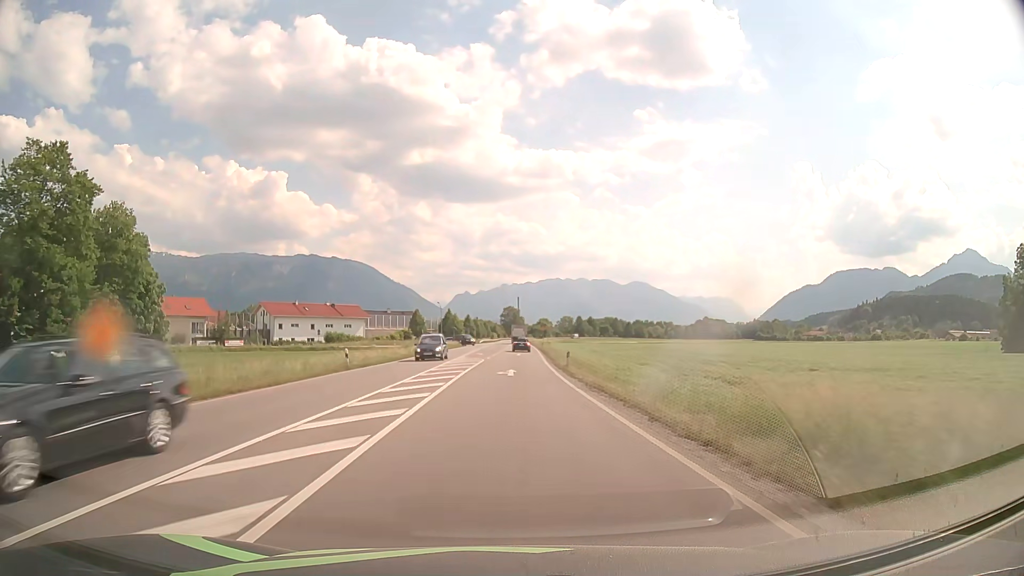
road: primary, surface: asphalt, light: Day
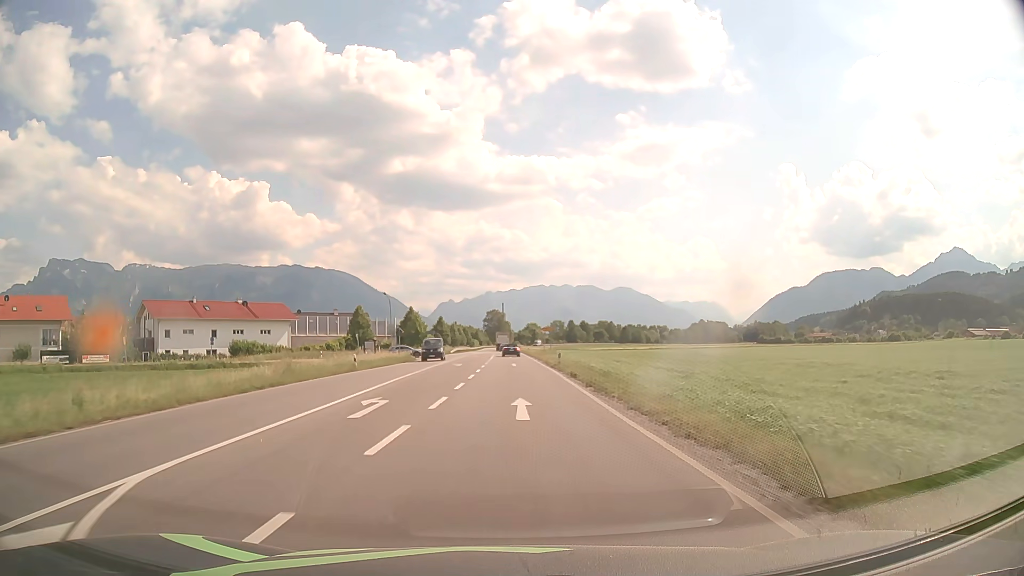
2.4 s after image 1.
(+0.4, +42.9) m; +1°
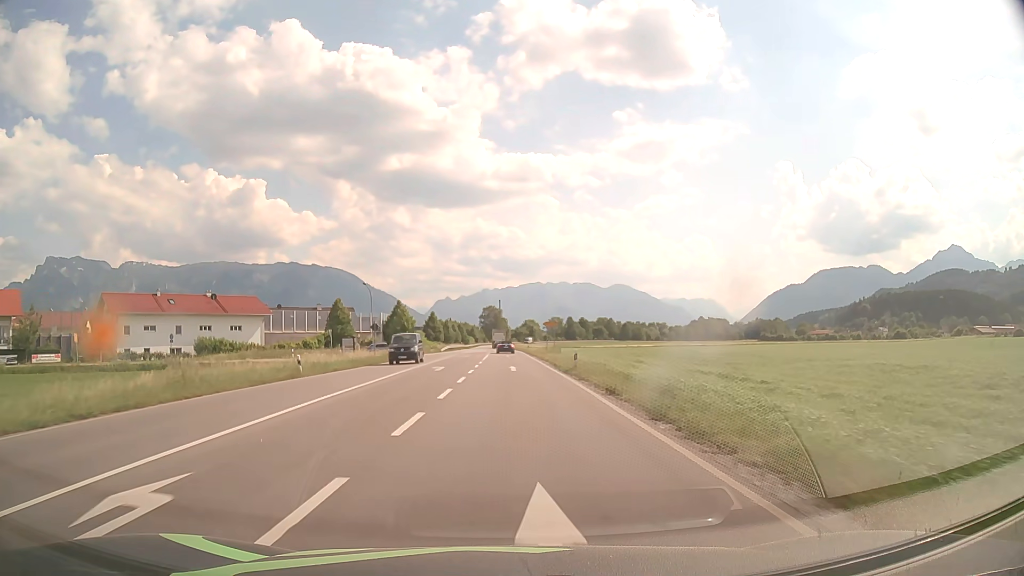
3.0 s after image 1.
(0.0, +10.7) m; 0°
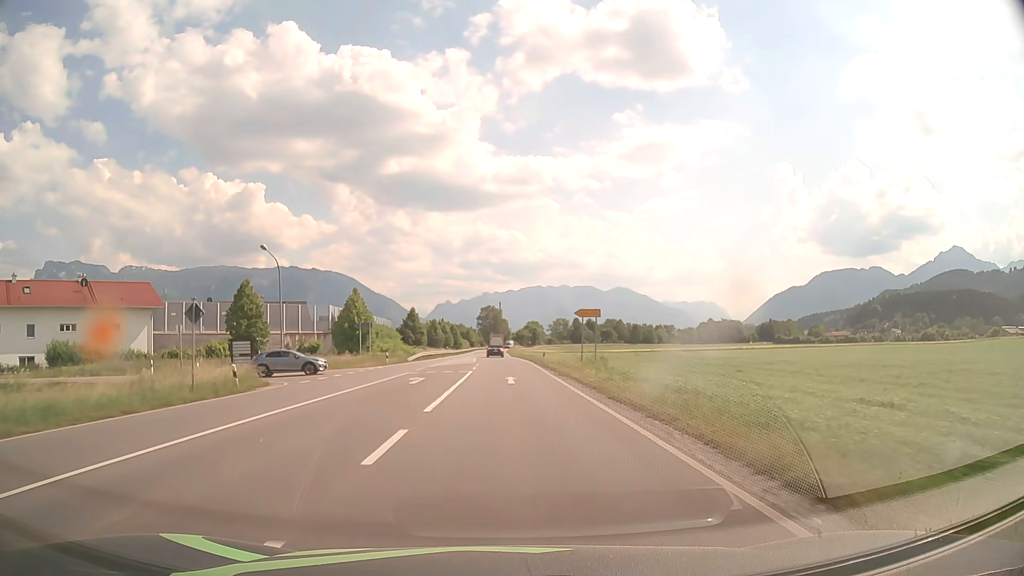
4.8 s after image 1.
(0.0, +32.1) m; 0°
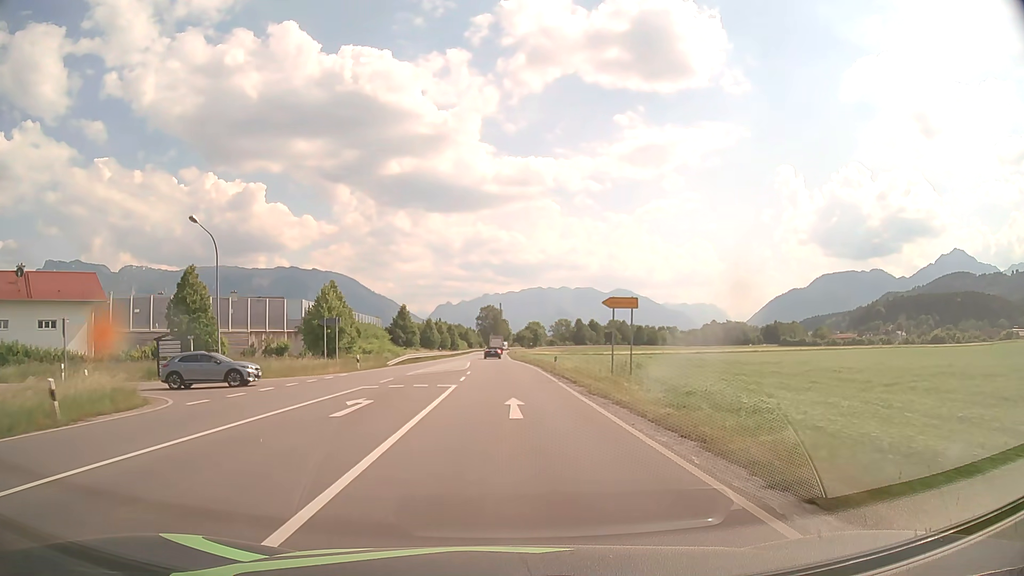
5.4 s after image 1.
(0.0, +10.7) m; 0°
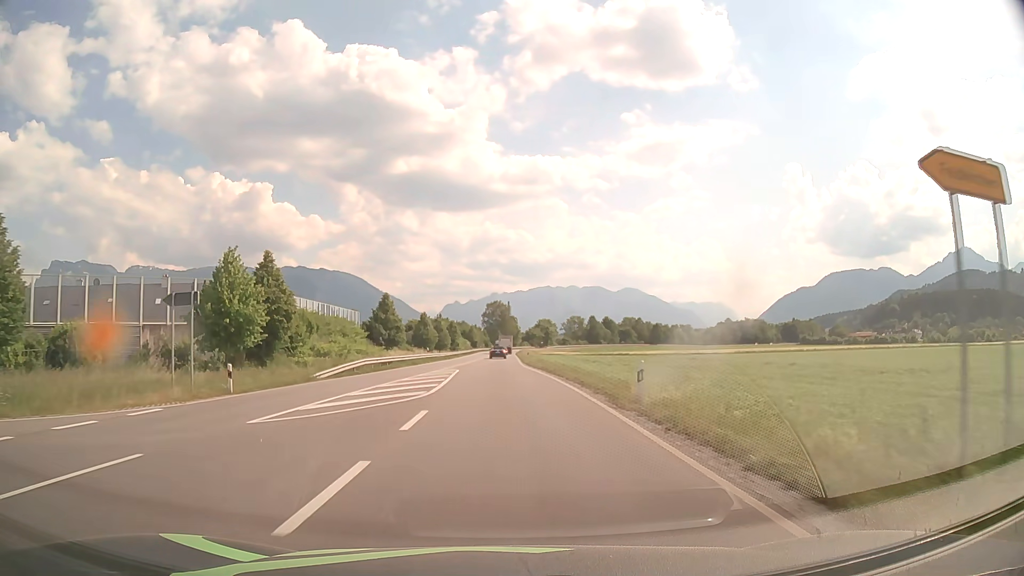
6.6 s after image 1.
(-0.1, +21.5) m; -1°
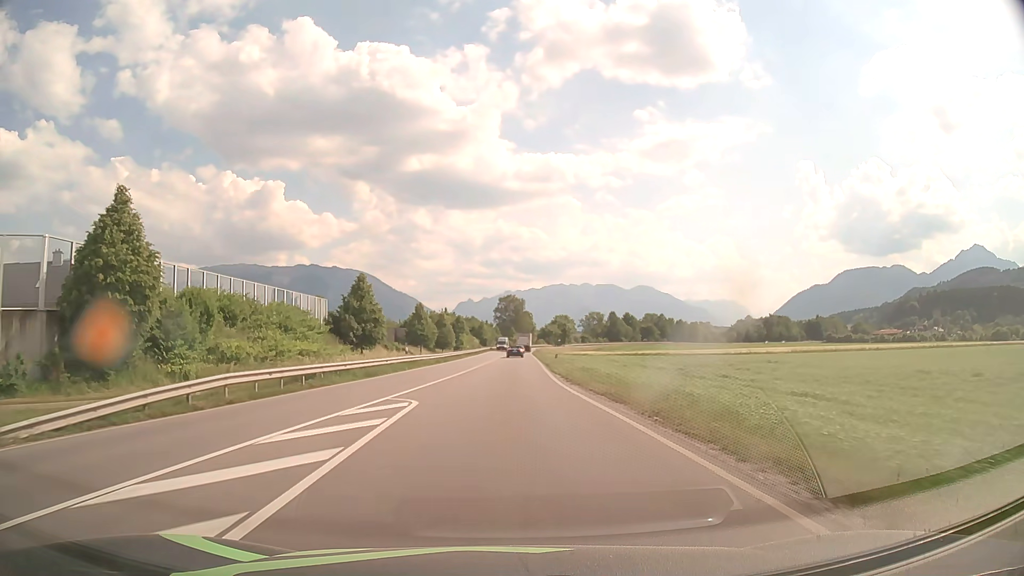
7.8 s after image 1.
(-0.2, +21.4) m; -1°
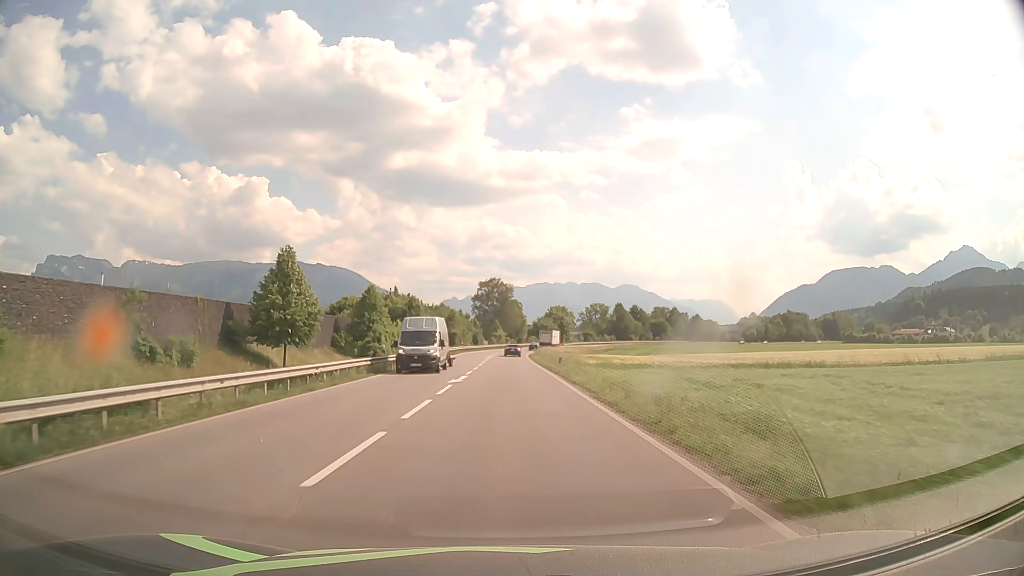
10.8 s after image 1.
(+0.4, +53.7) m; +1°
(0, +10) (0, +20) (0, +30) (0, +40) (0, +50) (0, +60) (+1, +70) (+1, +80) (+2, +90) (+2, +100) m
